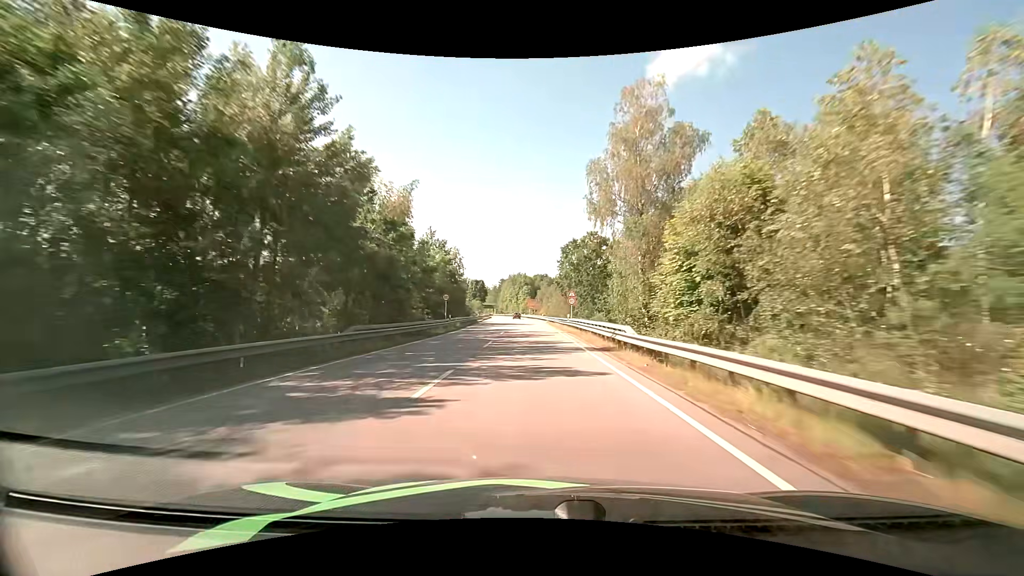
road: primary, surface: asphalt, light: Day
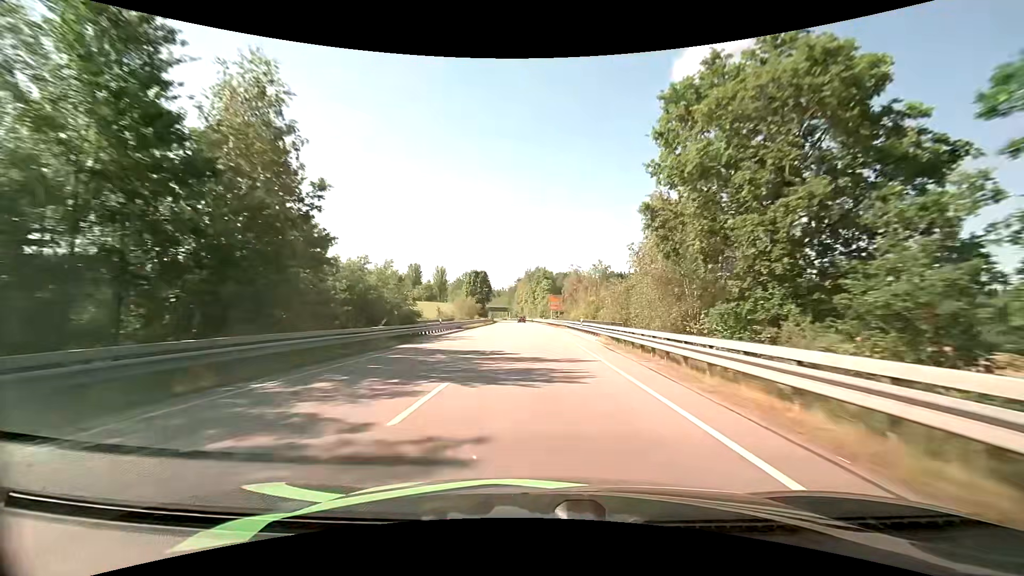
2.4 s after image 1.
(-1.0, +49.7) m; -2°
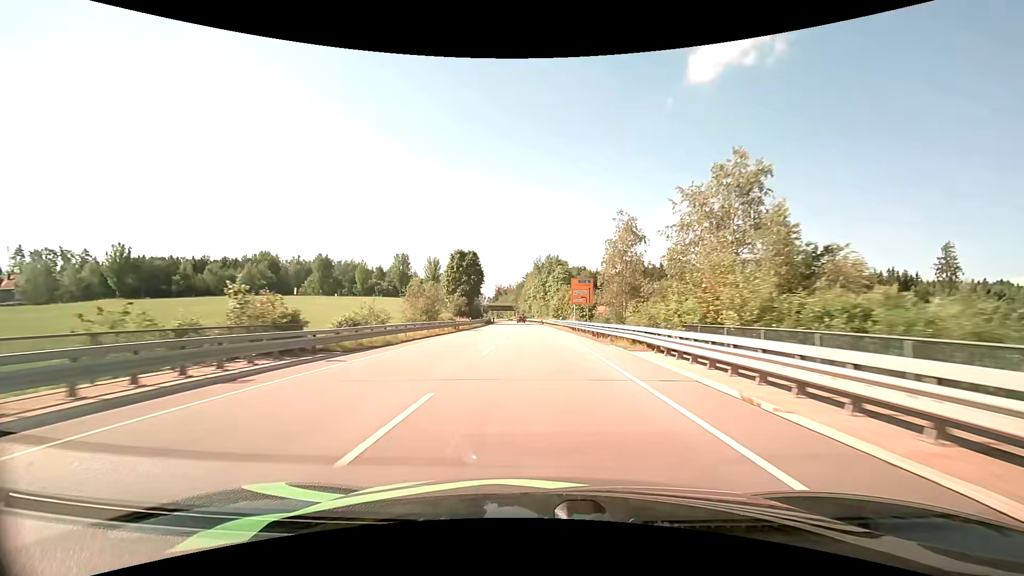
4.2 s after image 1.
(-0.5, +37.6) m; -2°
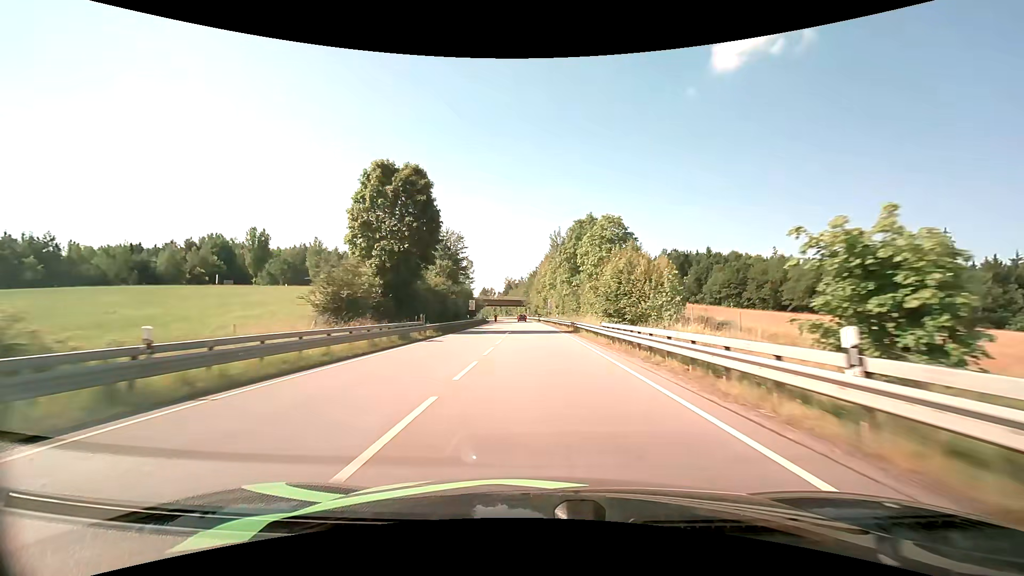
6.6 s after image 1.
(-0.8, +49.5) m; -2°
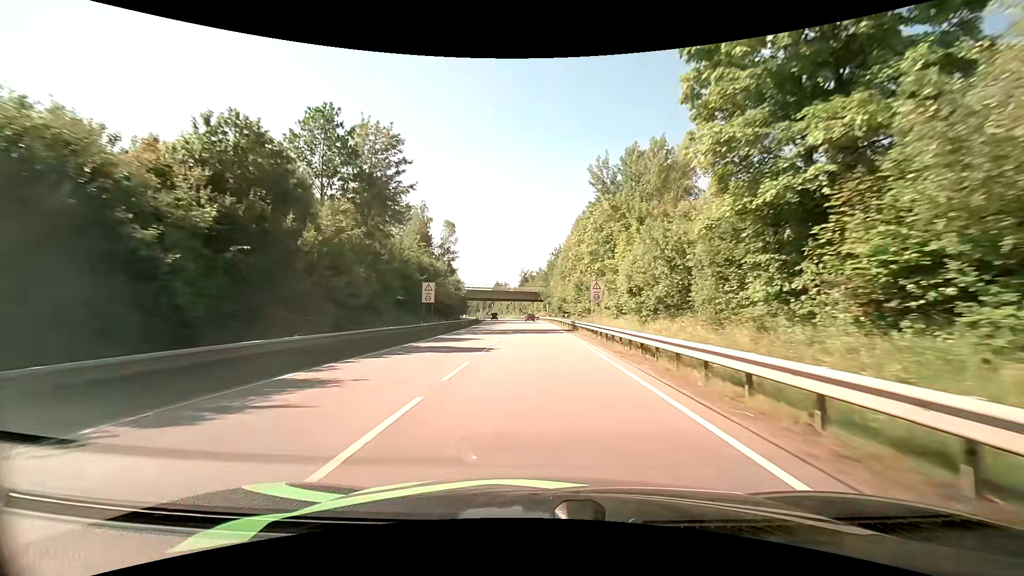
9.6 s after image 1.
(-1.0, +54.3) m; -3°
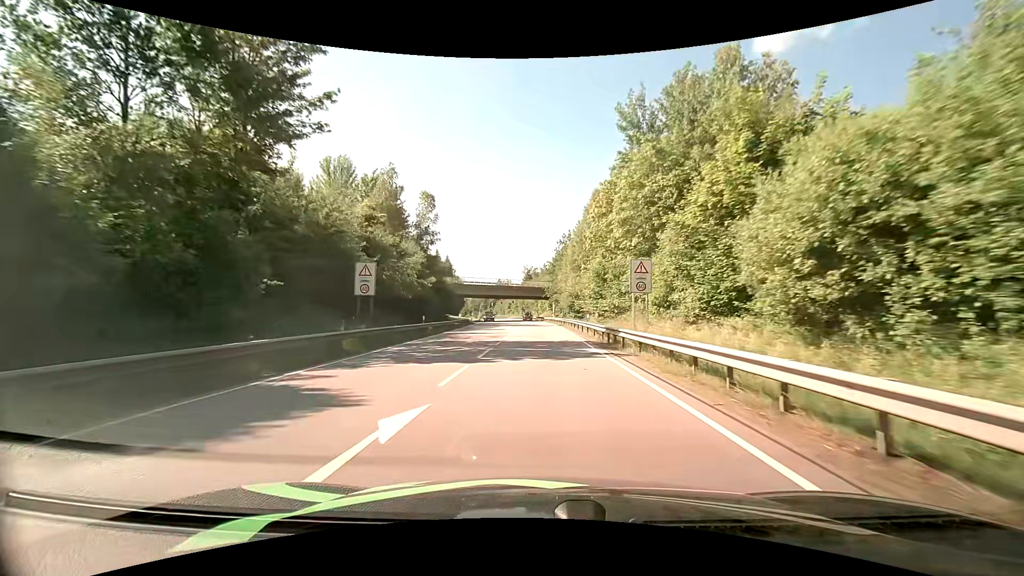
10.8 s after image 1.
(0.0, +18.8) m; 0°
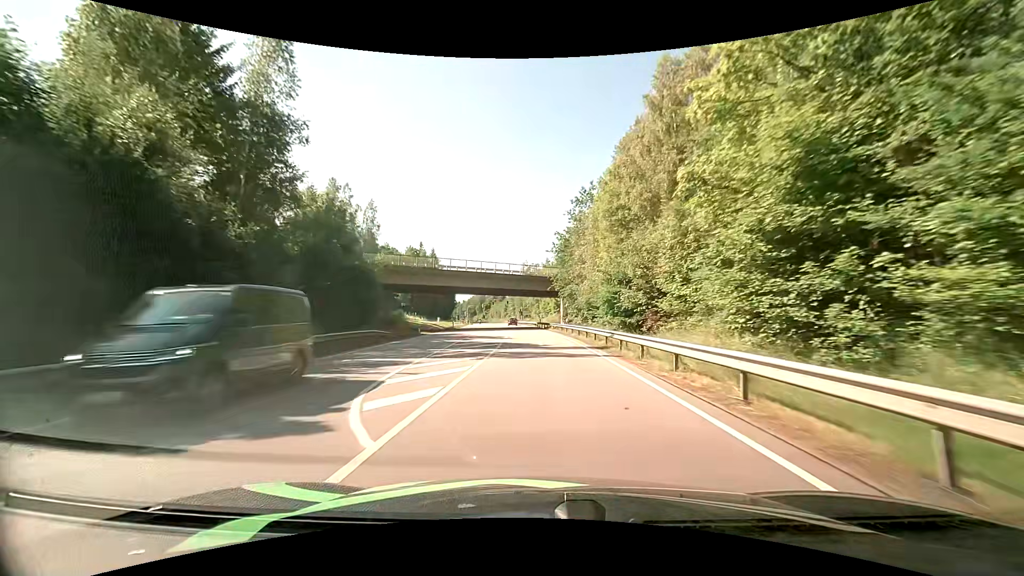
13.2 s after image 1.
(-0.3, +37.1) m; 0°
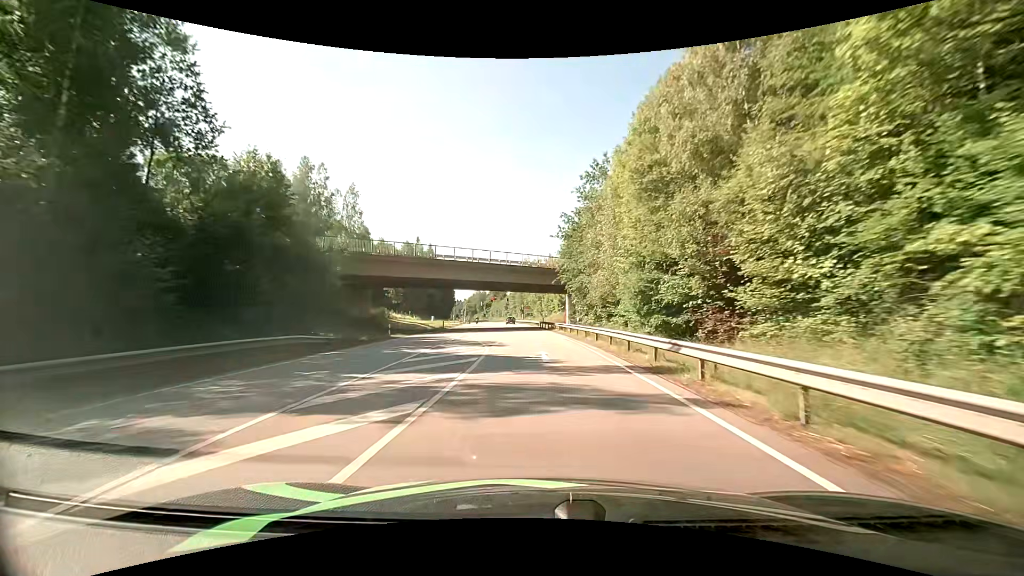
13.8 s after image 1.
(-0.1, +9.8) m; 0°
(0, +10) (0, +20) (0, +30) (-1, +40) (-1, +50) (-2, +60) (-2, +70) (-3, +80) (-4, +90) (-5, +100) m
